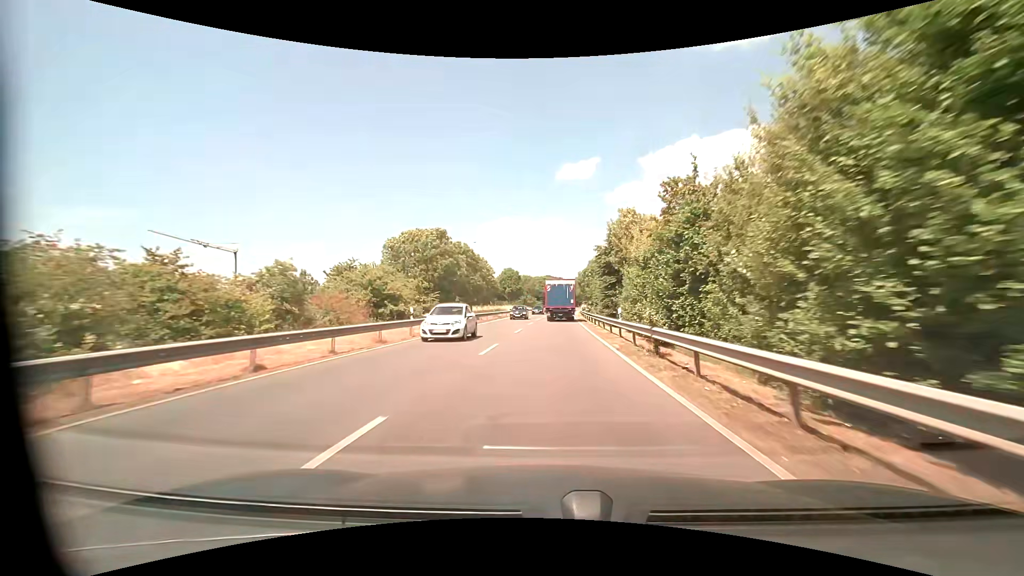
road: primary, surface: asphalt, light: Day
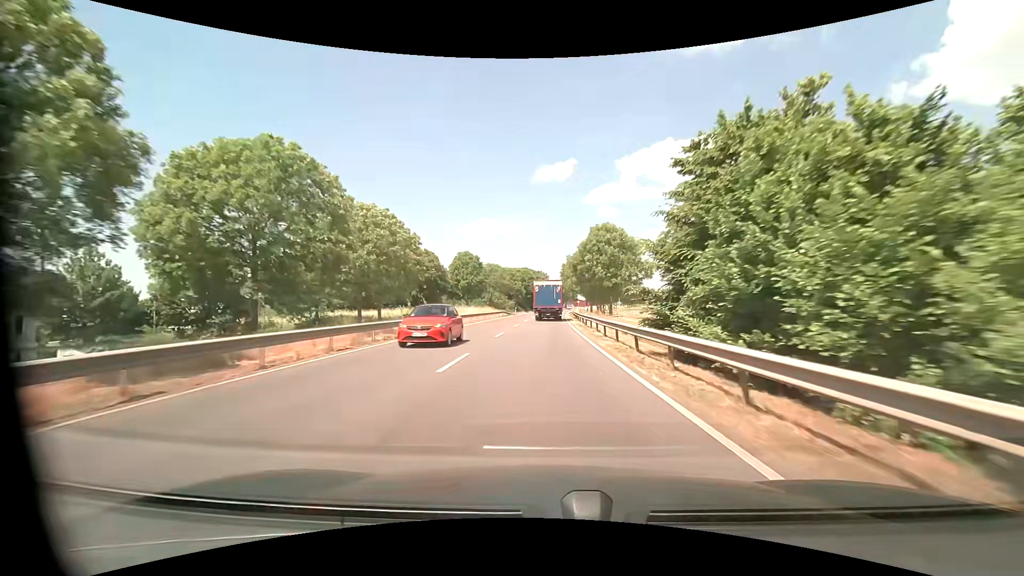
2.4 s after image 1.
(+0.9, +39.2) m; +2°
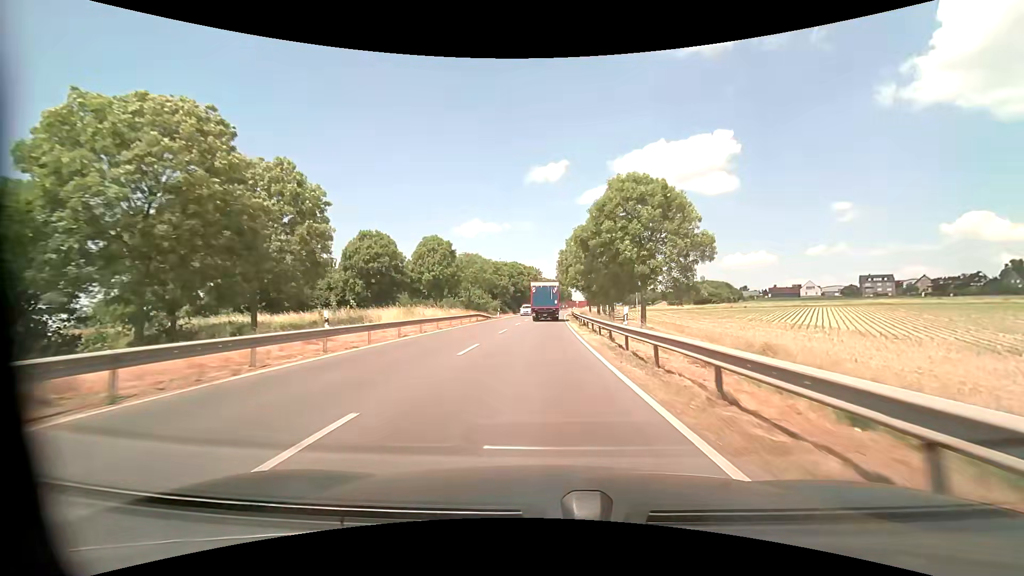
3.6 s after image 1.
(+0.3, +19.8) m; +1°
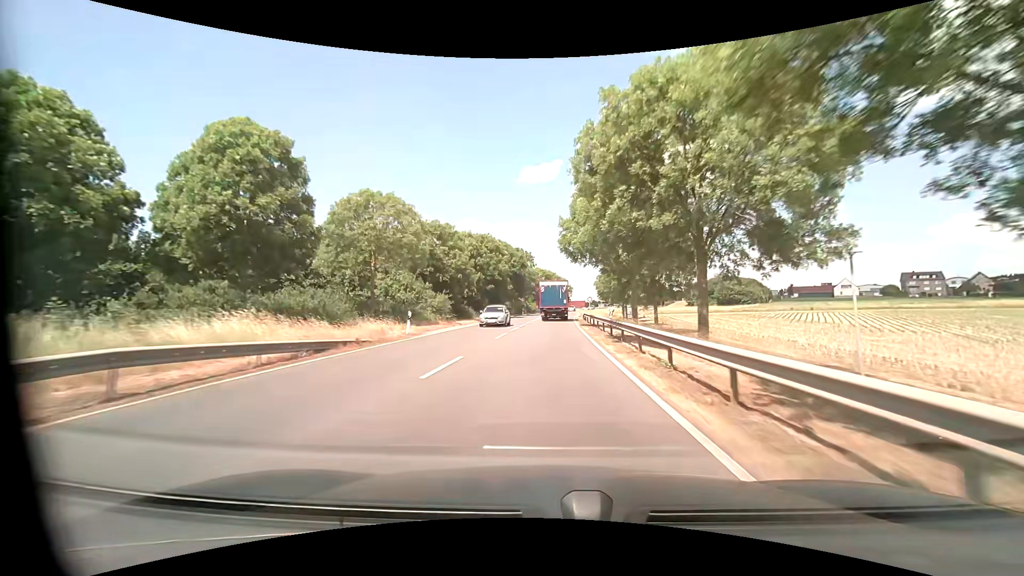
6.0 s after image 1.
(+0.5, +40.5) m; +1°
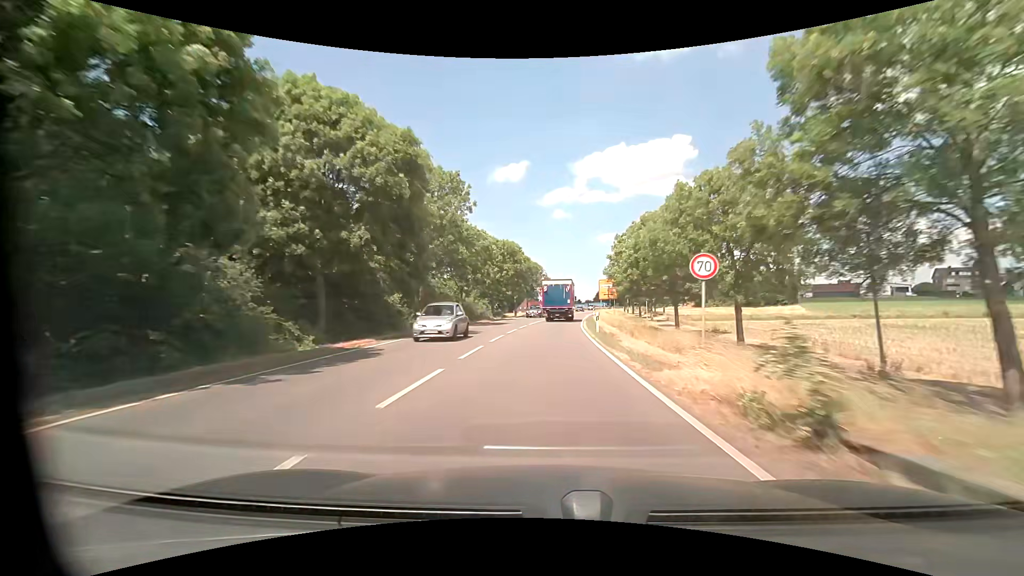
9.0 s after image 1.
(+1.3, +51.9) m; +3°
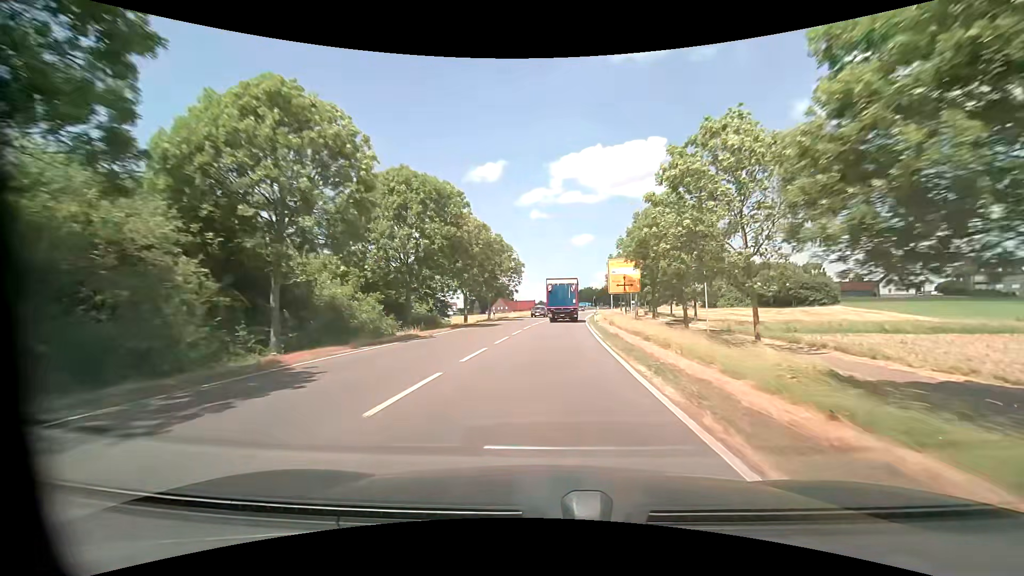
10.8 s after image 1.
(+0.8, +31.4) m; +3°
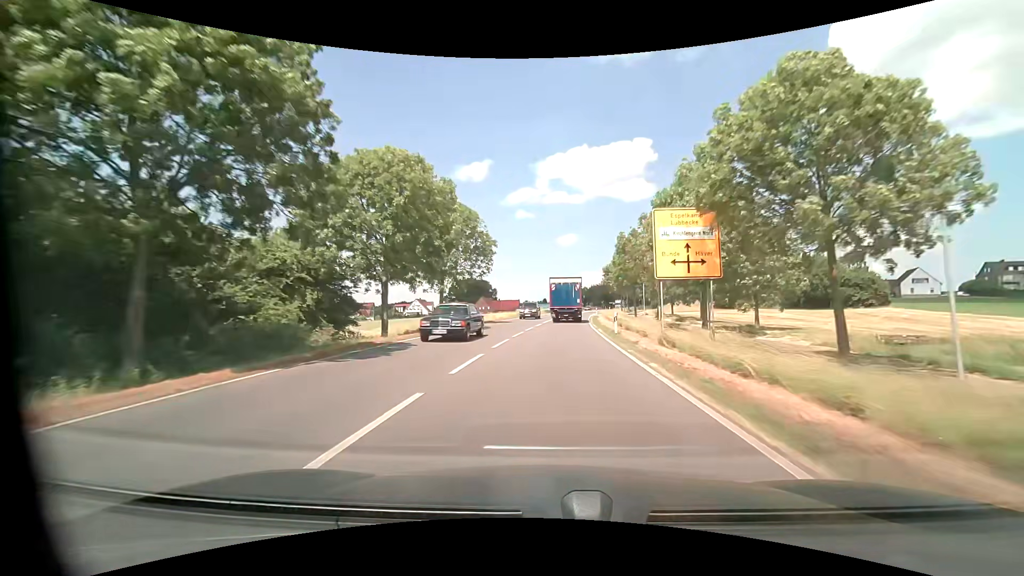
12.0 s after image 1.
(+0.3, +20.9) m; +2°
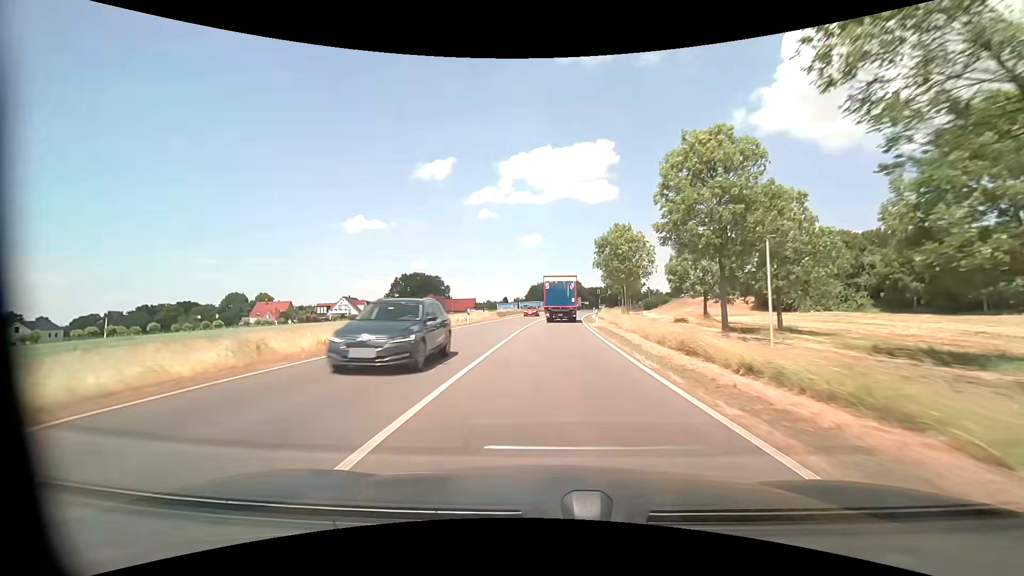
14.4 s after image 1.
(+1.4, +40.5) m; +4°
(0, +10) (0, +20) (+1, +30) (+1, +40) (+2, +50) (+3, +60) (+4, +70) (+5, +80) (+6, +90) (+7, +100) m
